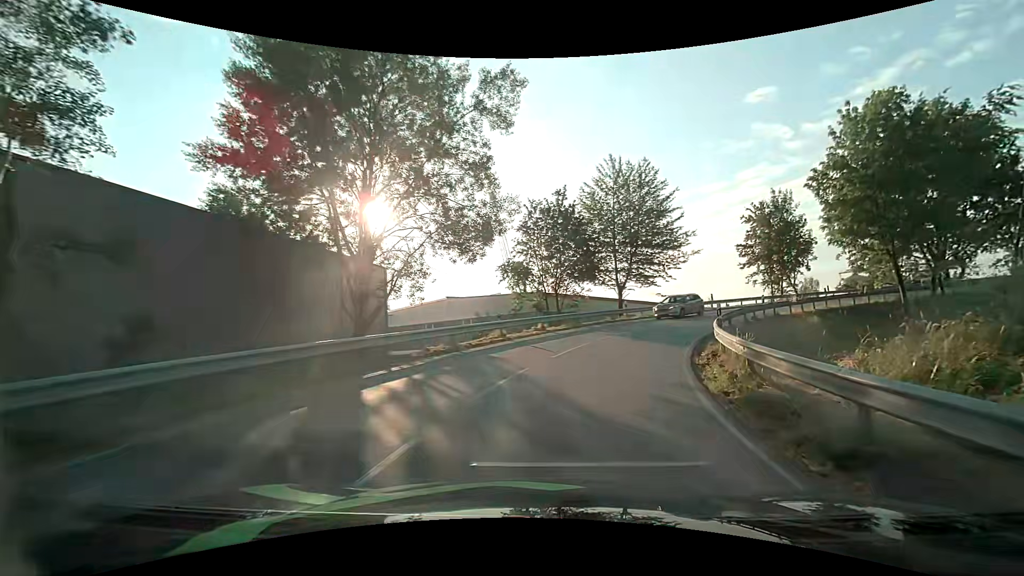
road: unclassified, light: Day
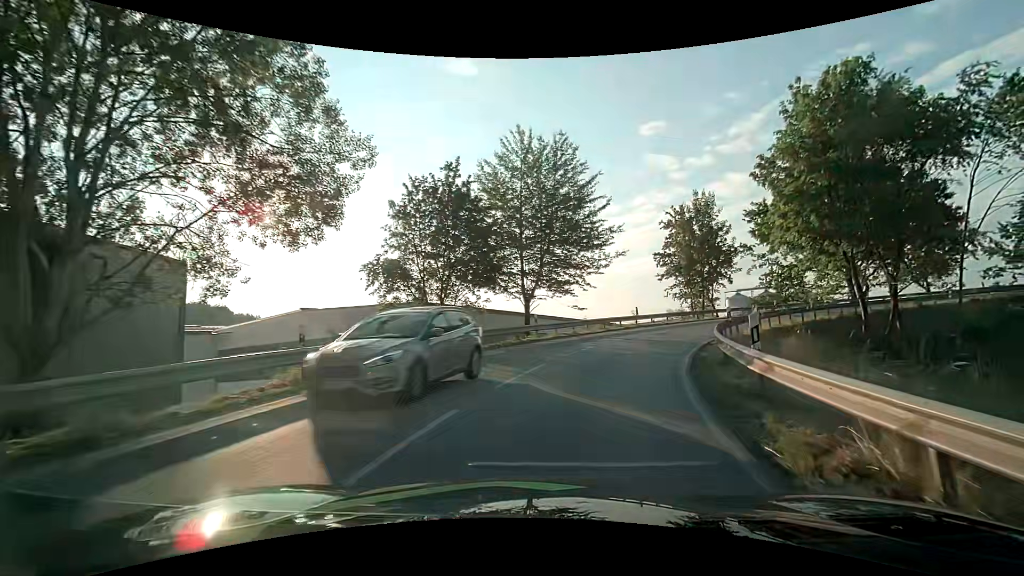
(+1.1, +10.1) m; +11°
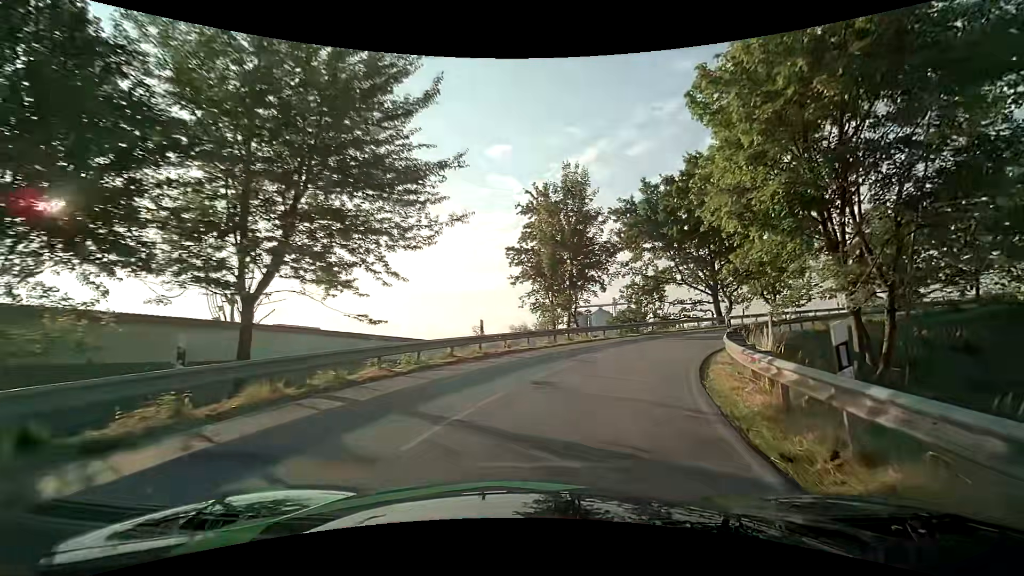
(+2.4, +15.3) m; +18°
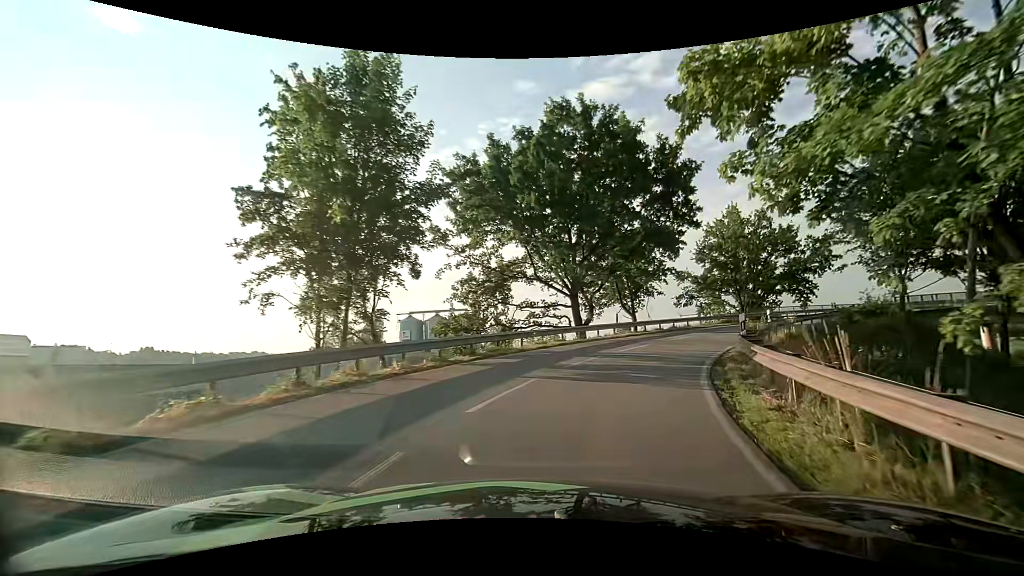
(+2.6, +15.3) m; +18°
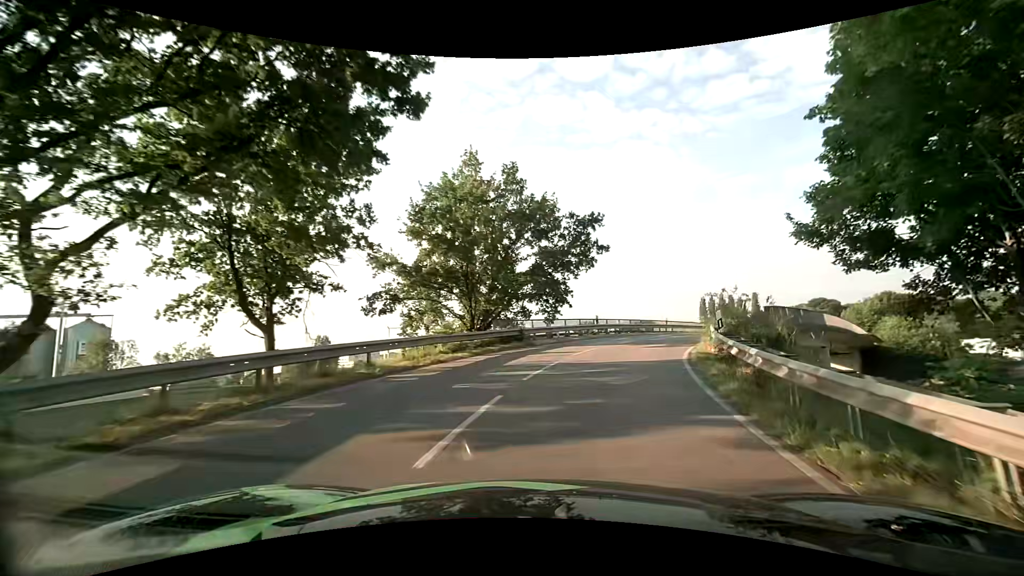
(+7.1, +24.6) m; +33°
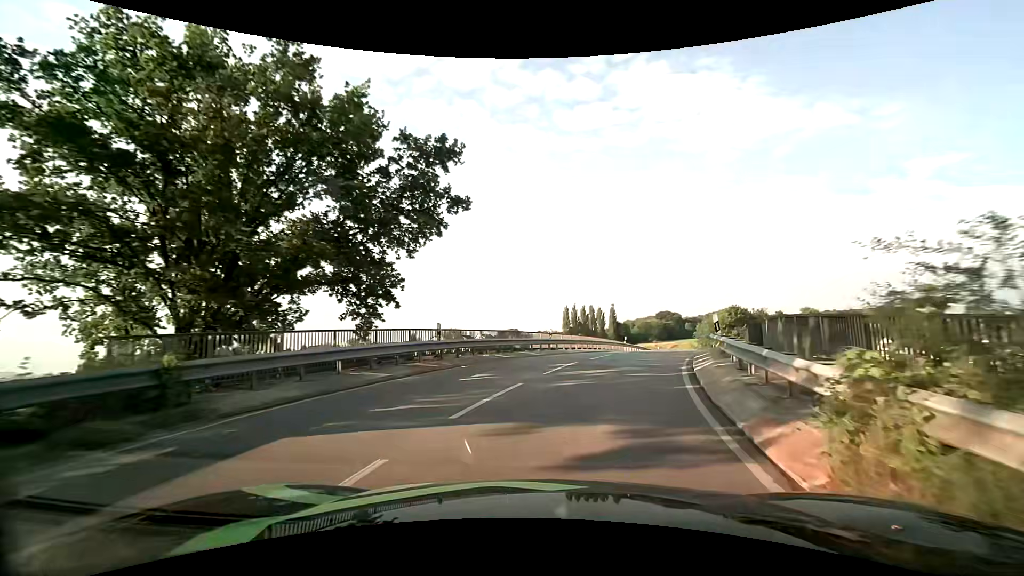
(+2.1, +15.0) m; +15°
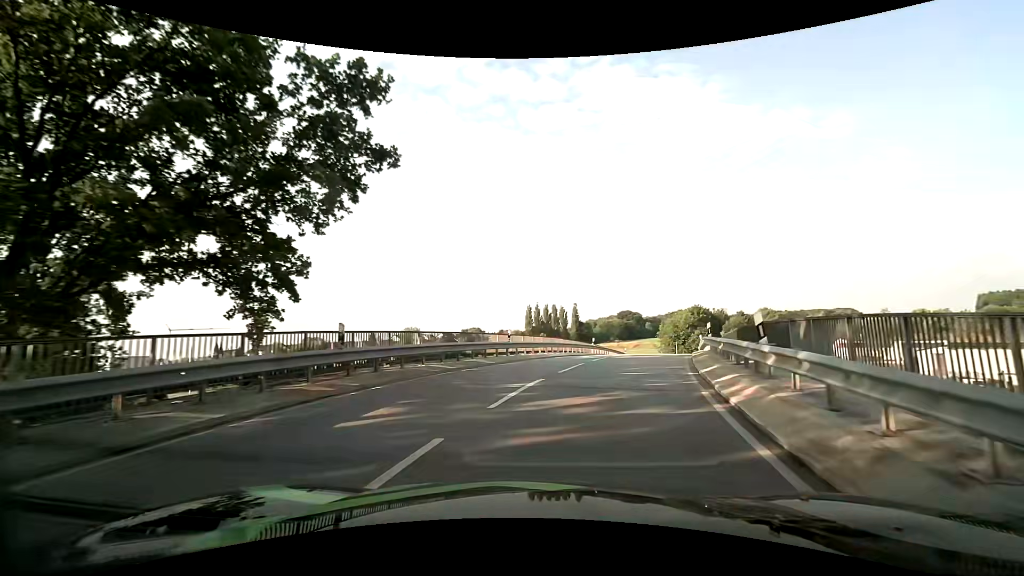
(+0.2, +5.0) m; +4°
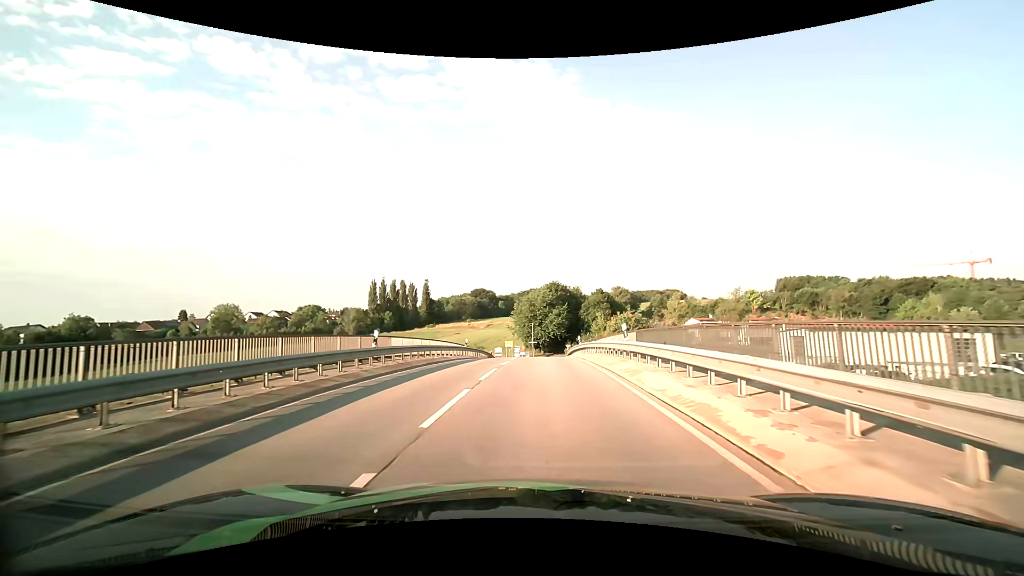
(+5.0, +24.4) m; +17°
(0, +10) (0, +20) (0, +30) (0, +40) (0, +50) (0, +60) (+1, +70) (+1, +80) (+1, +90) (-1, +100) m
